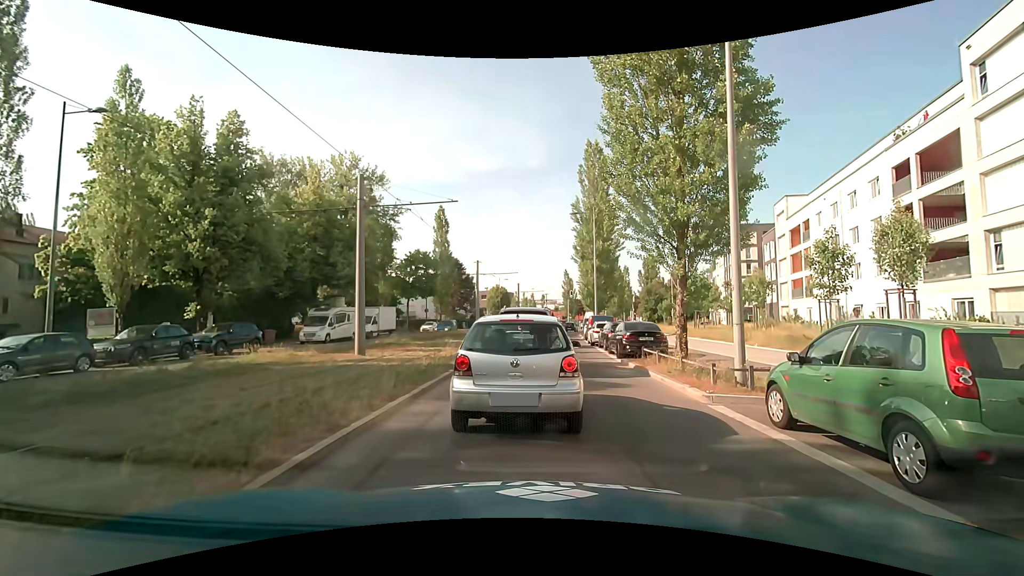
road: secondary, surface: asphalt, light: Day
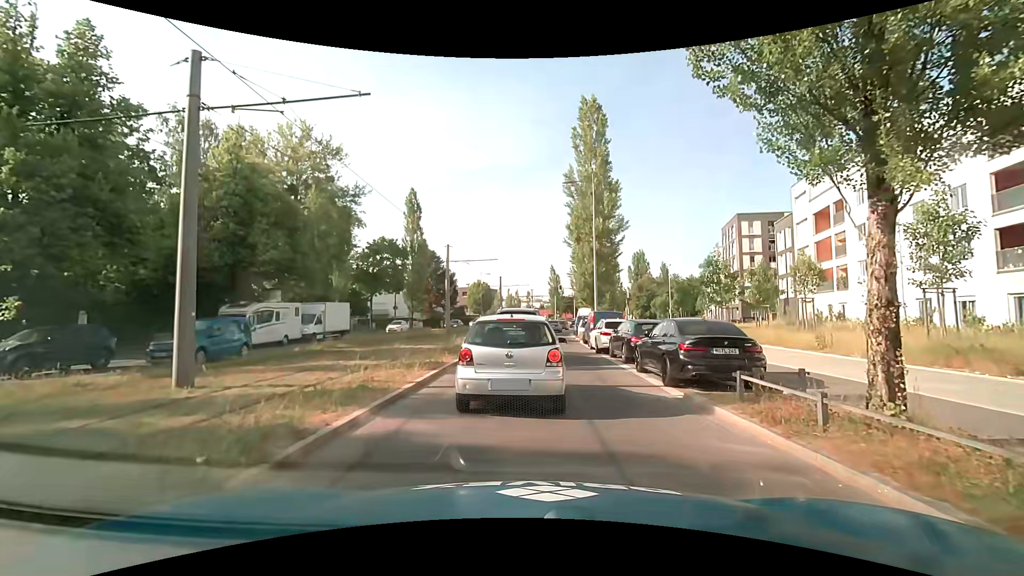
(+0.4, +9.0) m; +3°
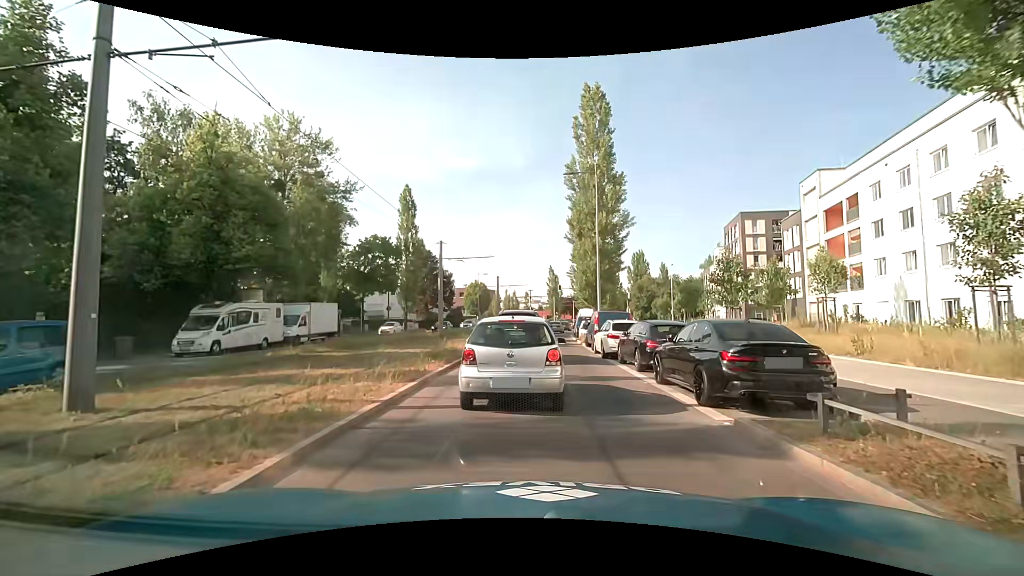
(0.0, +2.3) m; +1°
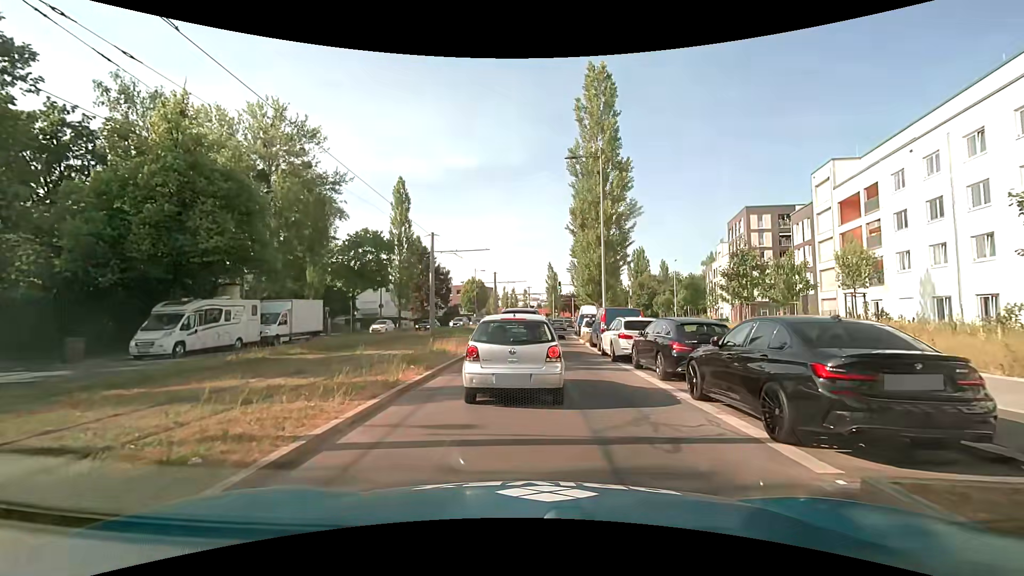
(0.0, +2.6) m; 0°
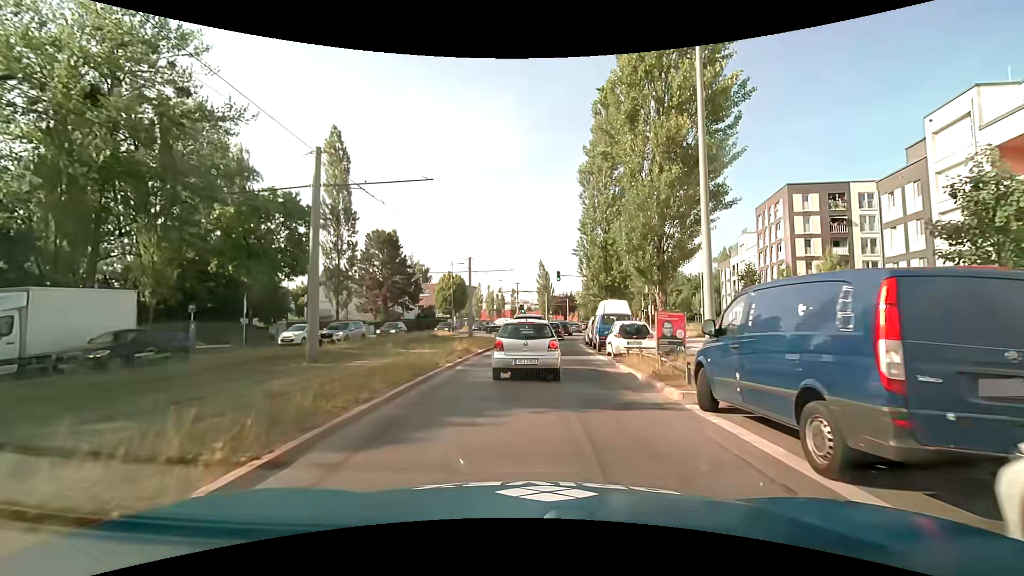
(+0.3, +17.3) m; +2°
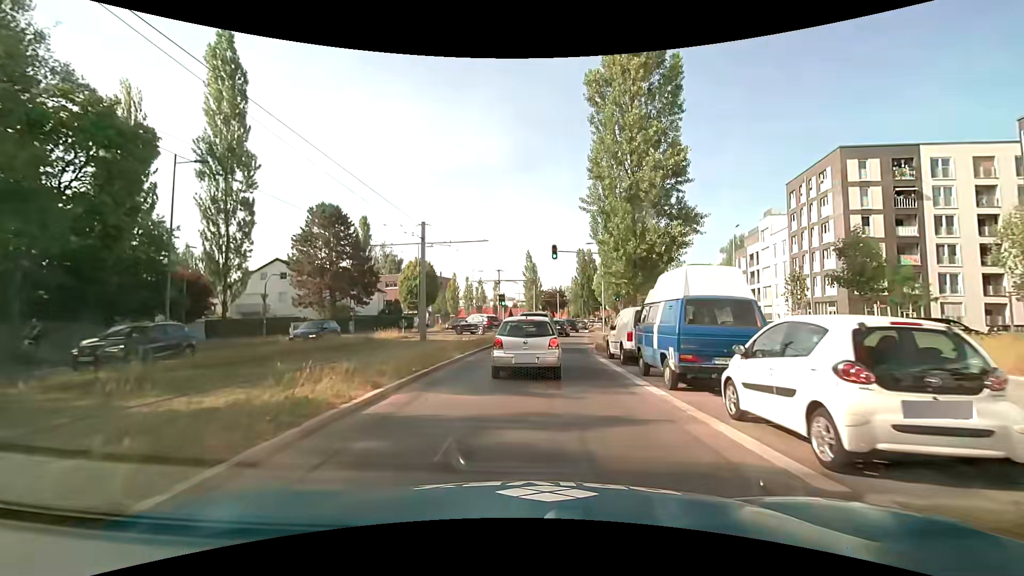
(+0.1, +14.5) m; +1°
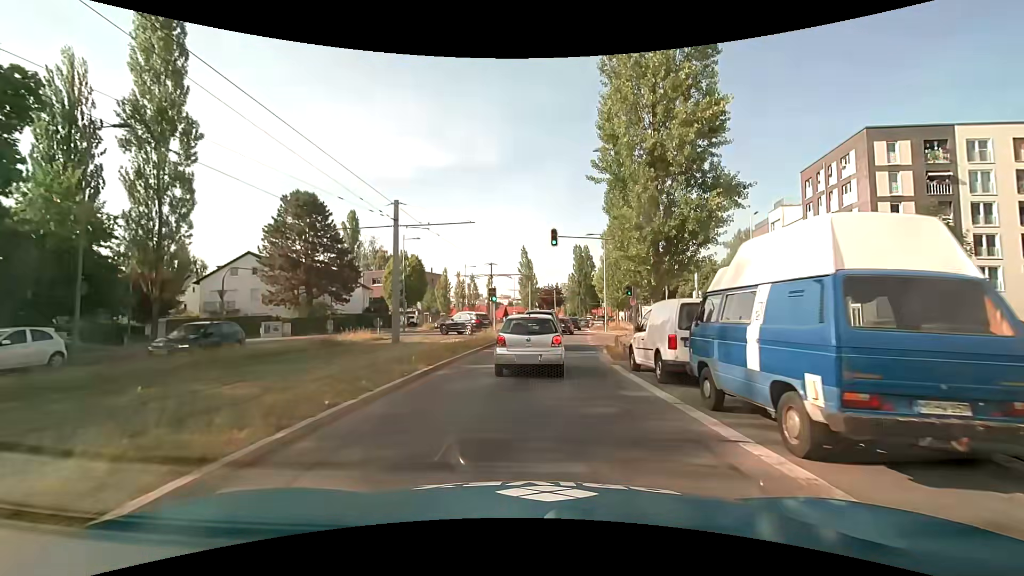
(0.0, +5.0) m; +1°
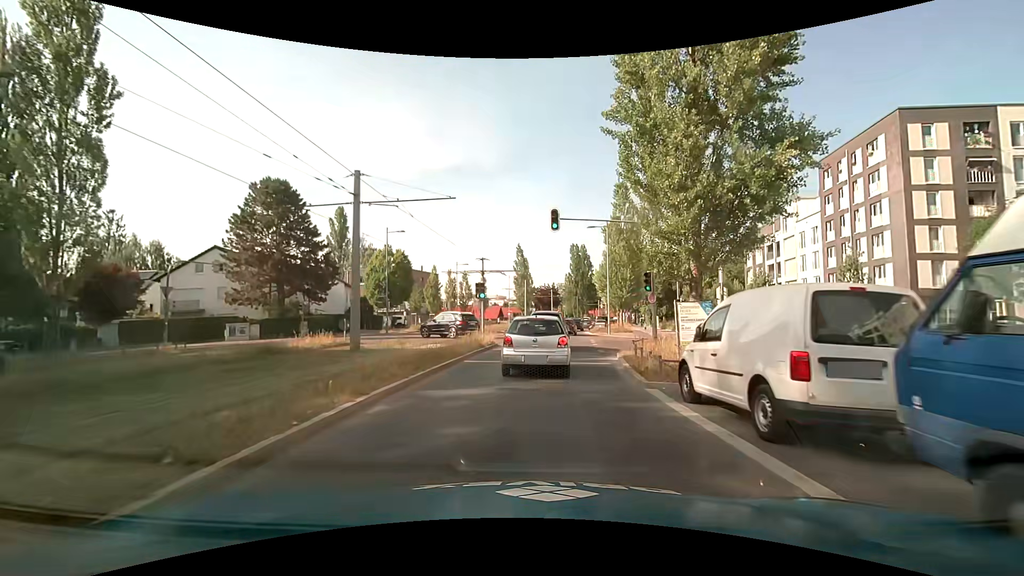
(0.0, +5.0) m; 0°
(0, +10) (+1, +20) (+2, +30) (+3, +40) (+4, +50) (+6, +60) (+7, +70) (+9, +79) (+11, +89) (+13, +99) m
